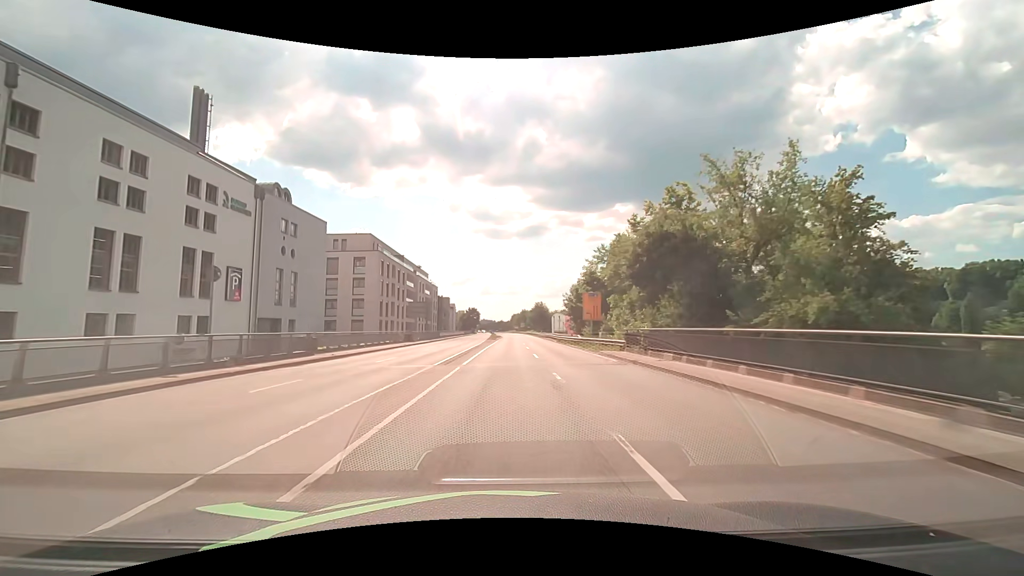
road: primary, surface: asphalt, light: Day
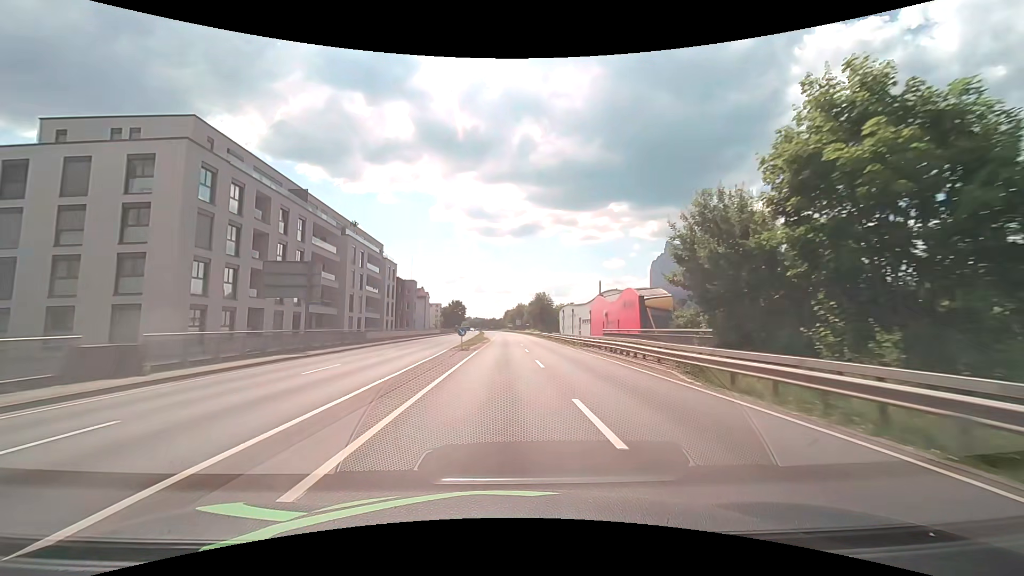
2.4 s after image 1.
(-0.2, +42.4) m; 0°
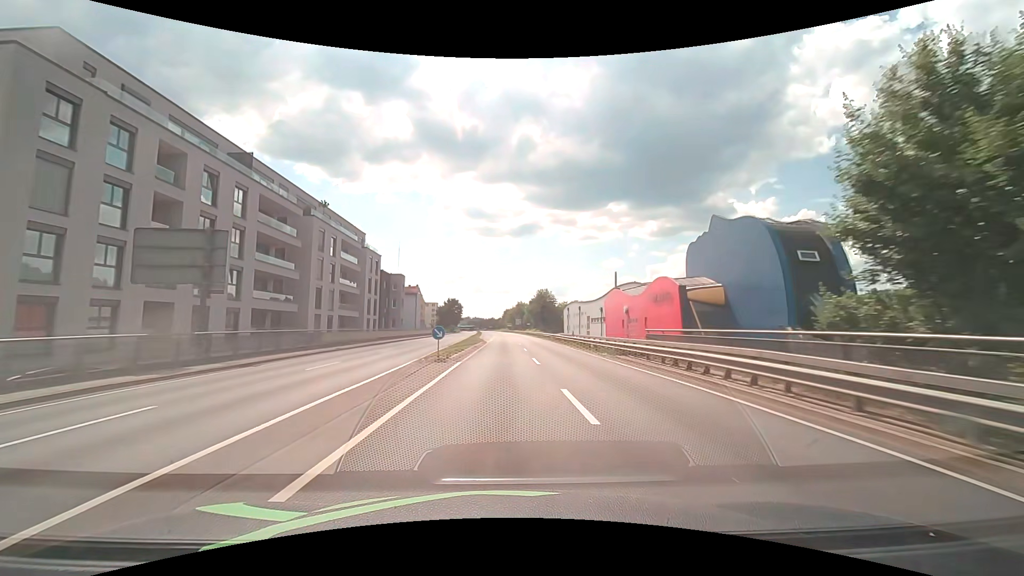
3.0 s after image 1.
(0.0, +10.7) m; 0°
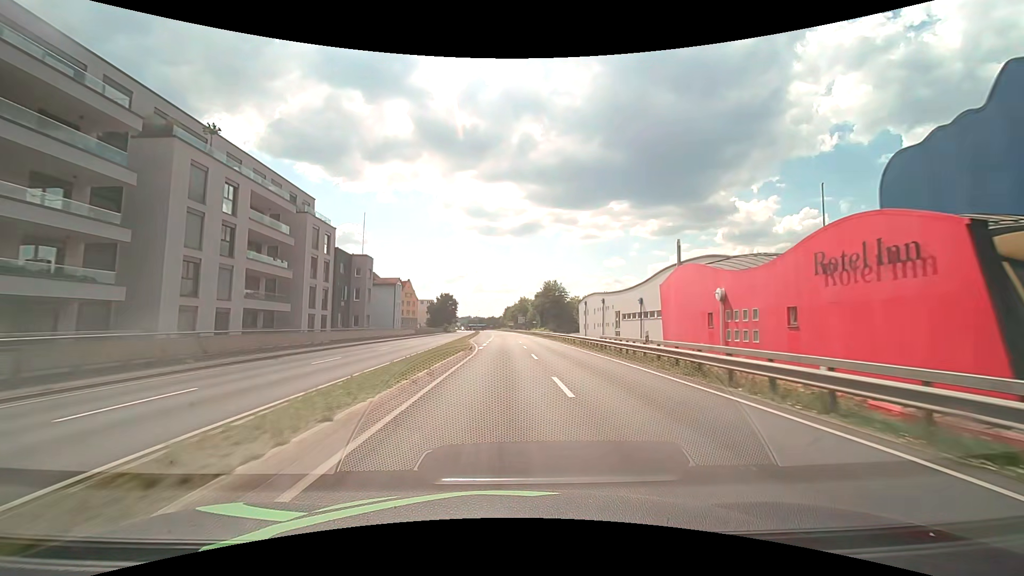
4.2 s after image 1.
(0.0, +21.4) m; 0°
(0, +10) (0, +20) (0, +30) (0, +40) (0, +50) (0, +60) (-1, +70) (-1, +80) (-1, +90) (-1, +100) m
